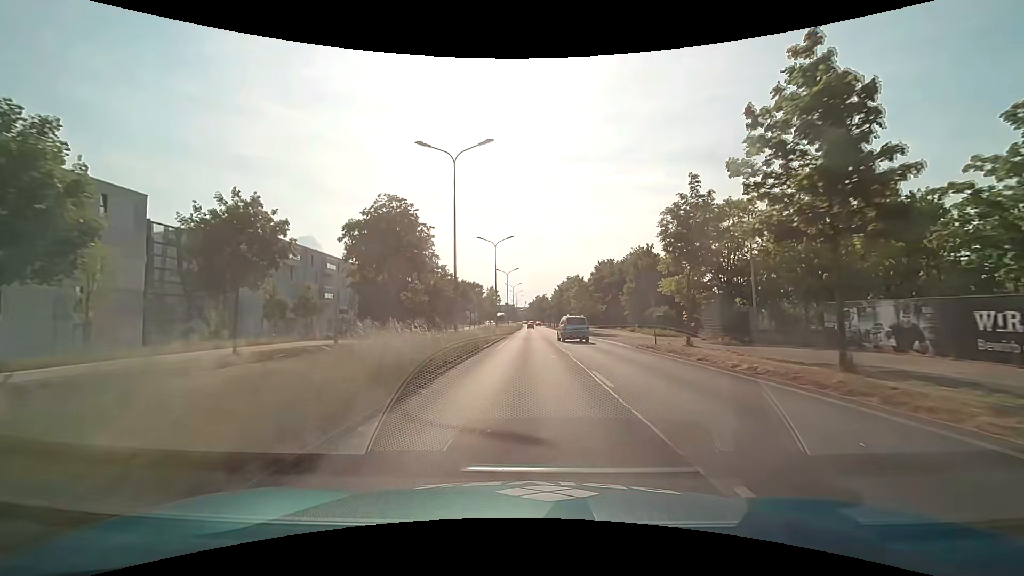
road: primary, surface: asphalt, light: Day
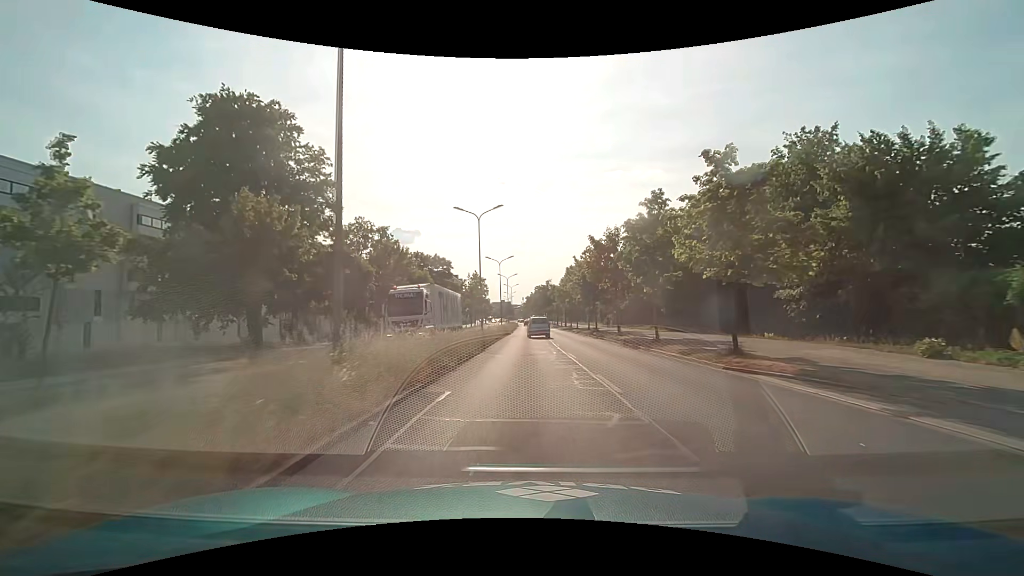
(+0.2, +45.9) m; 0°
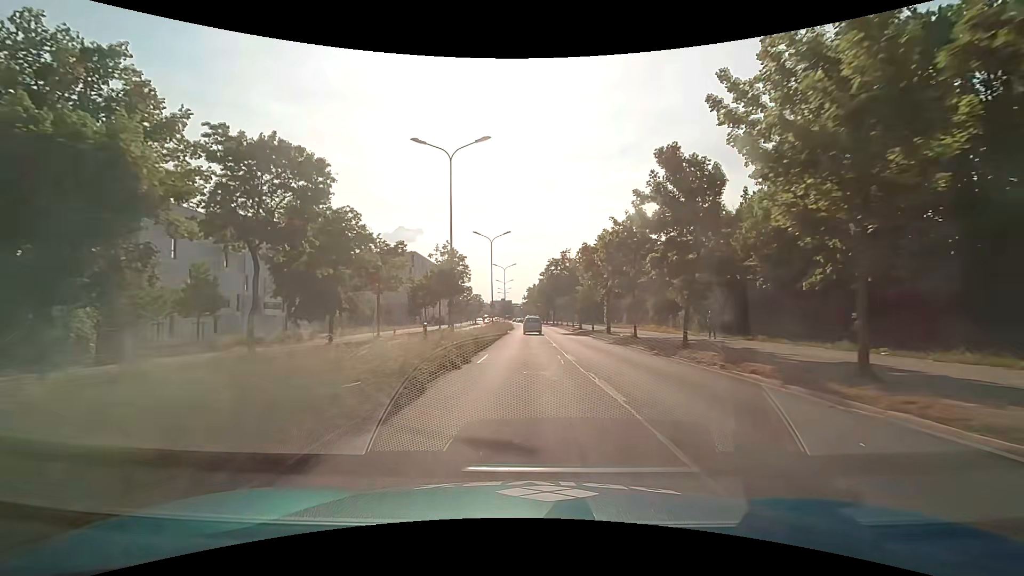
(0.0, +45.9) m; 0°
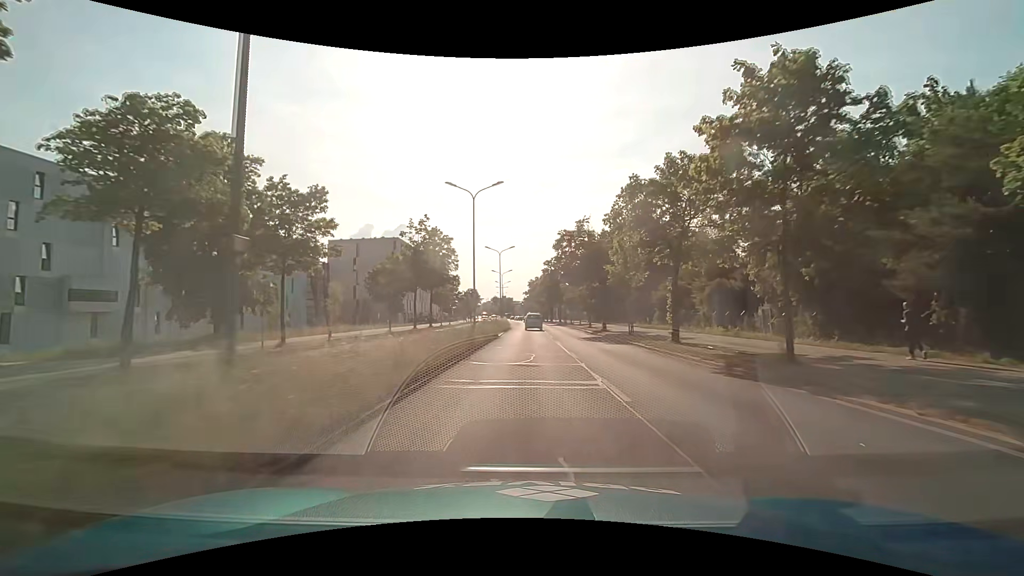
(+0.1, +18.3) m; 0°
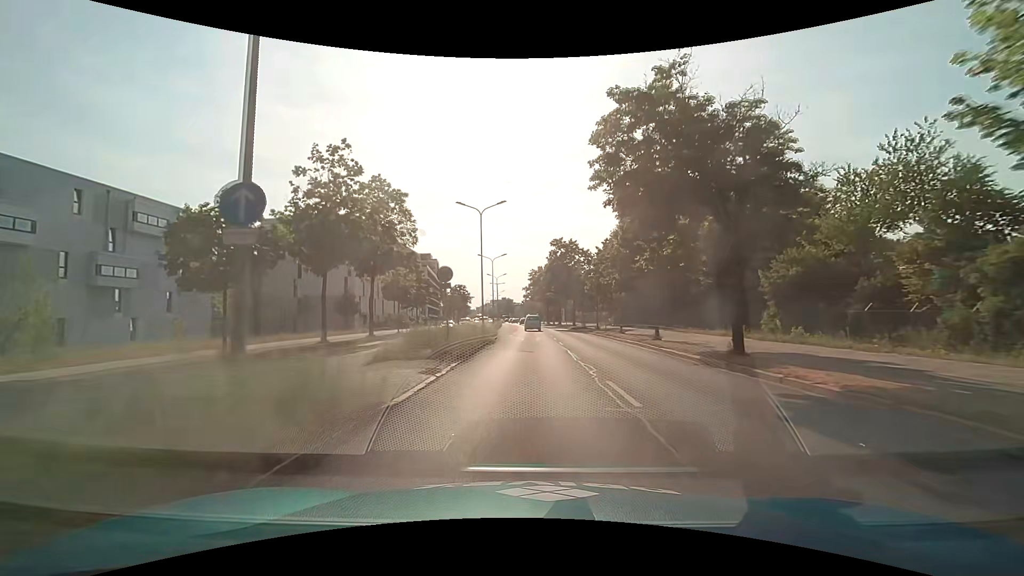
(0.0, +27.5) m; 0°
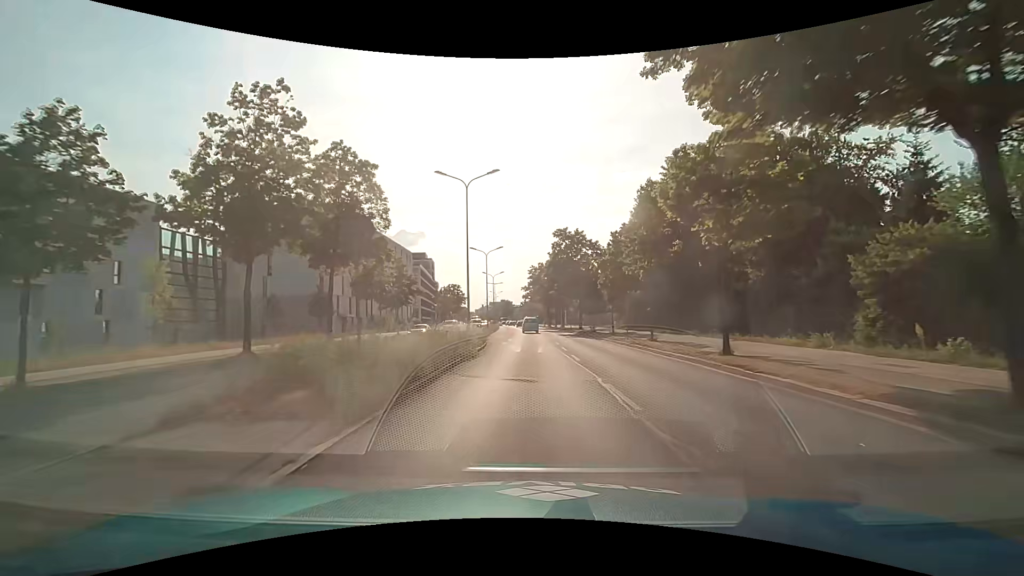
(0.0, +9.1) m; 0°
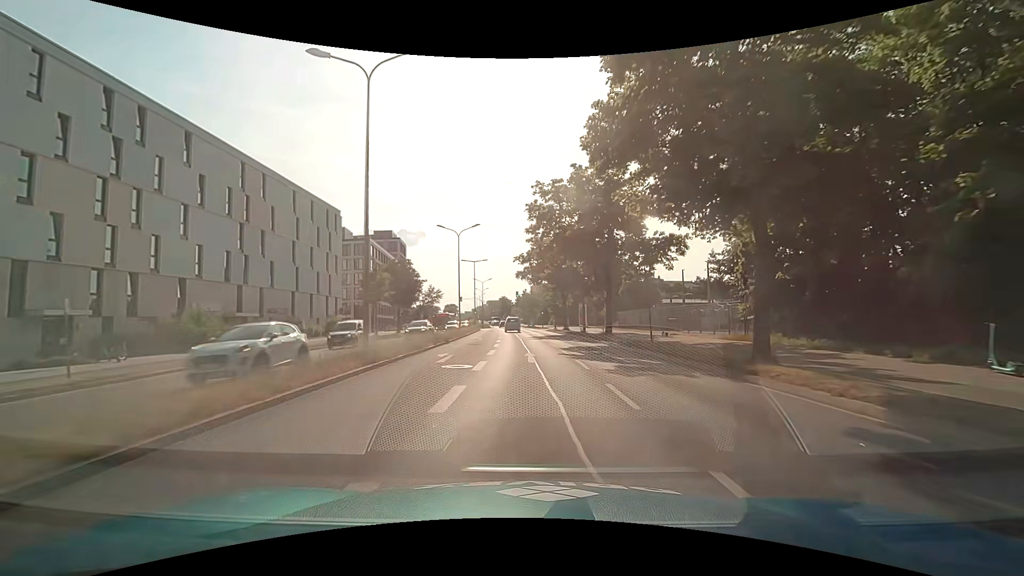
(+0.2, +45.6) m; 0°
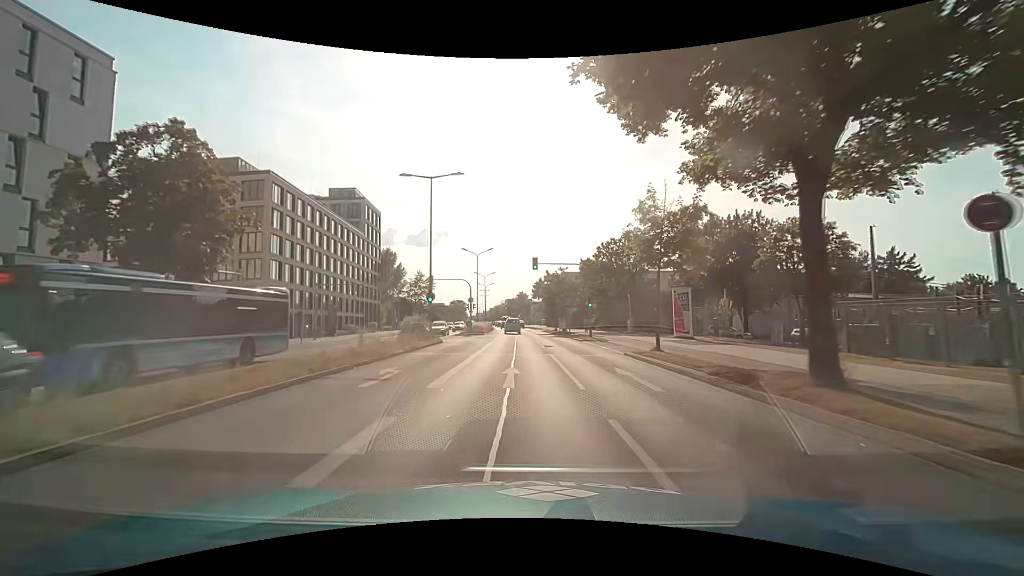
(-0.7, +45.6) m; -2°
(0, +10) (0, +20) (-1, +30) (-1, +40) (-1, +50) (-2, +60) (-3, +70) (-3, +80) (-4, +90) (-5, +100) m
